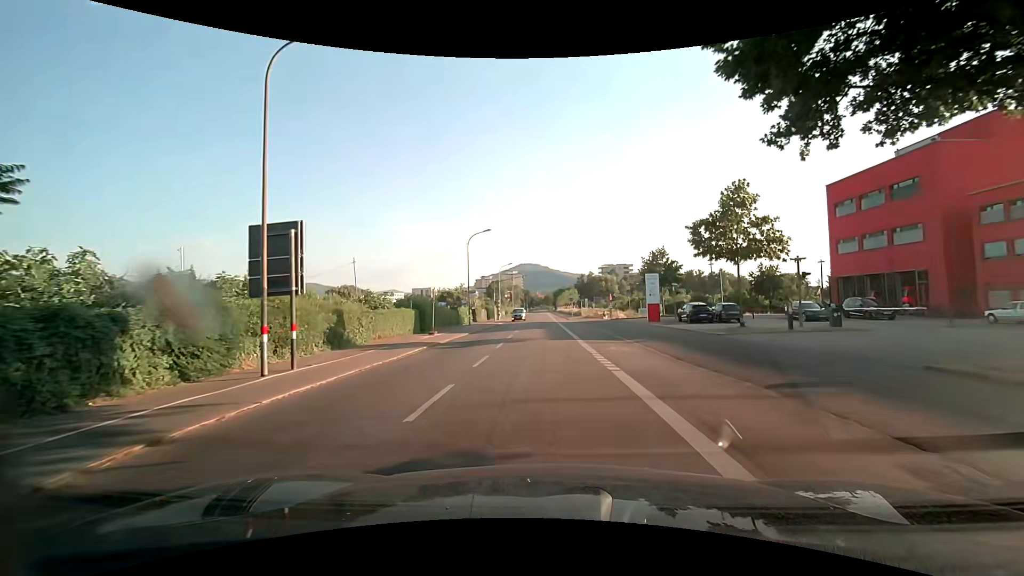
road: secondary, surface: asphalt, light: Day
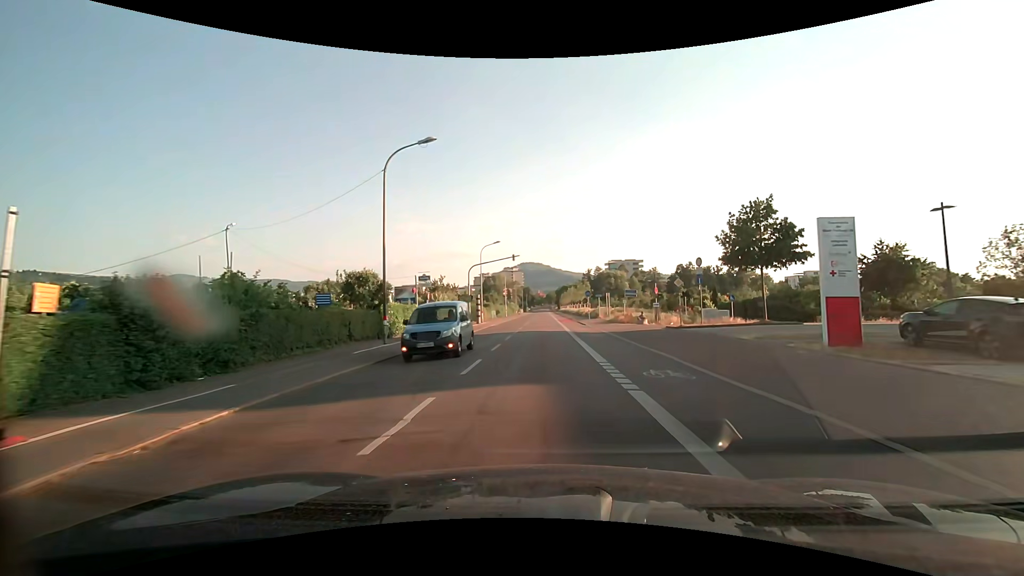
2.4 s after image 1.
(0.0, +25.7) m; 0°
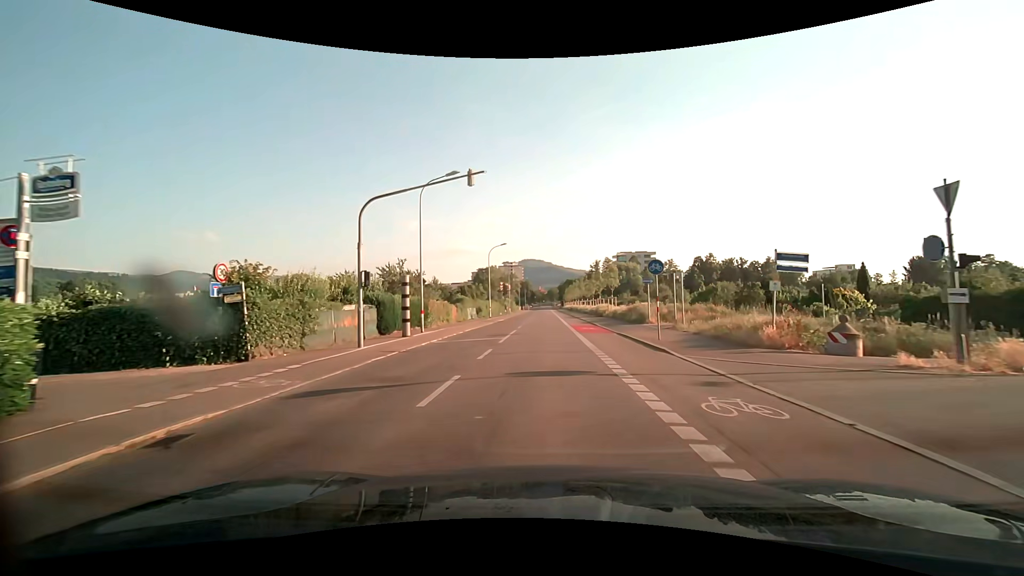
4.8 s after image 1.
(0.0, +28.1) m; 0°
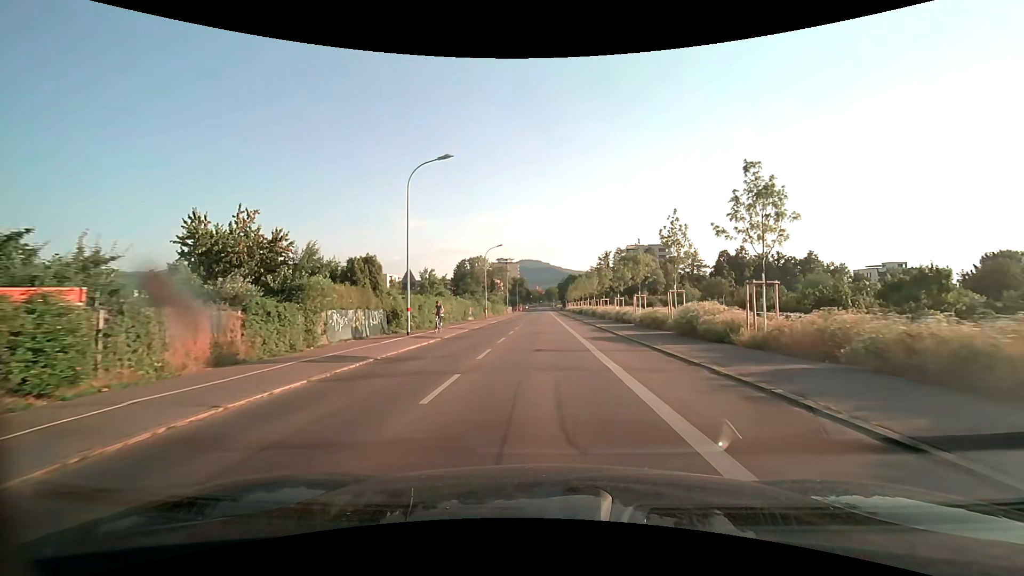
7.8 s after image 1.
(+0.1, +36.6) m; 0°
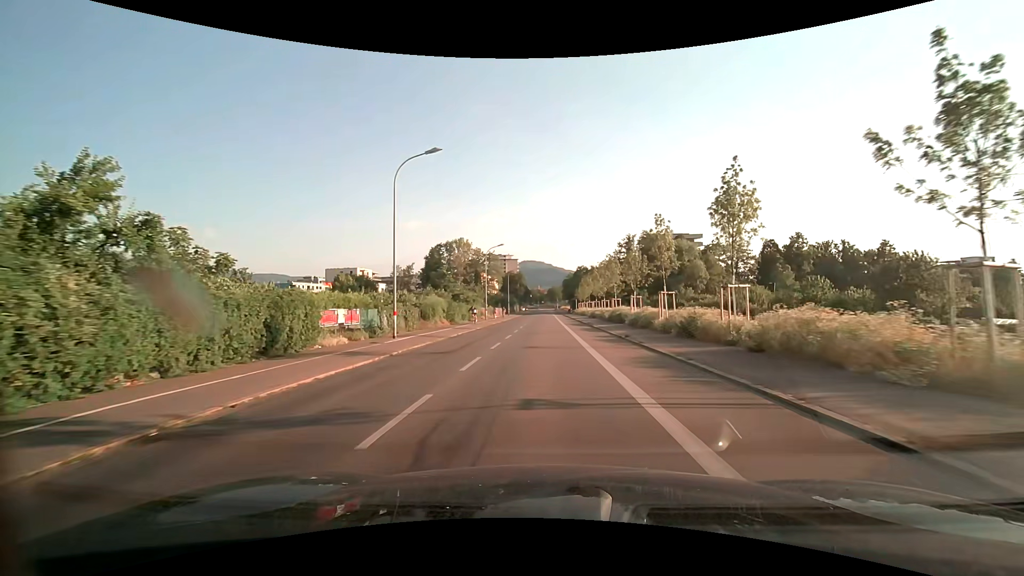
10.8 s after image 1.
(0.0, +38.3) m; 0°
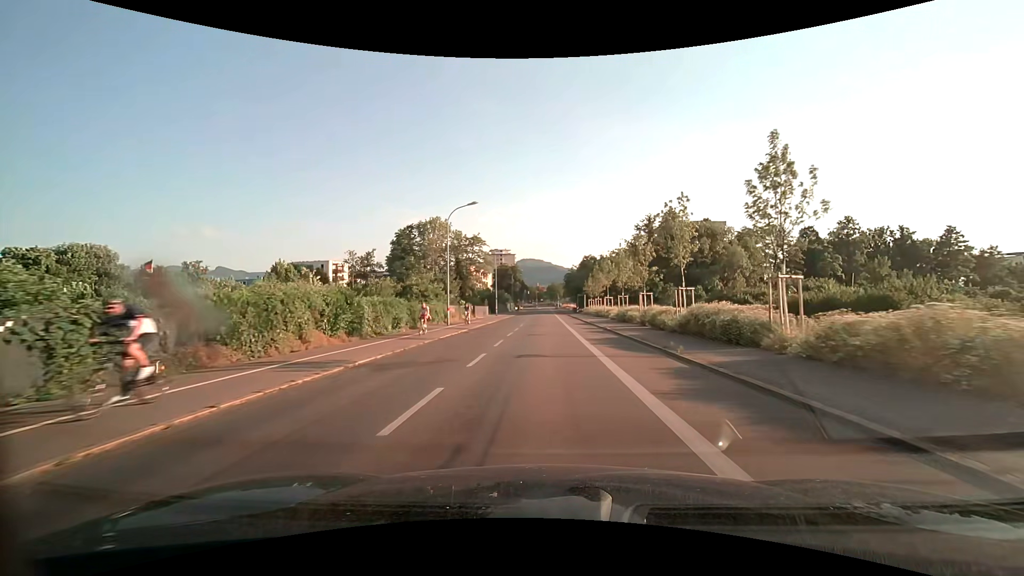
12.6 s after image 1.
(+0.1, +23.6) m; 0°
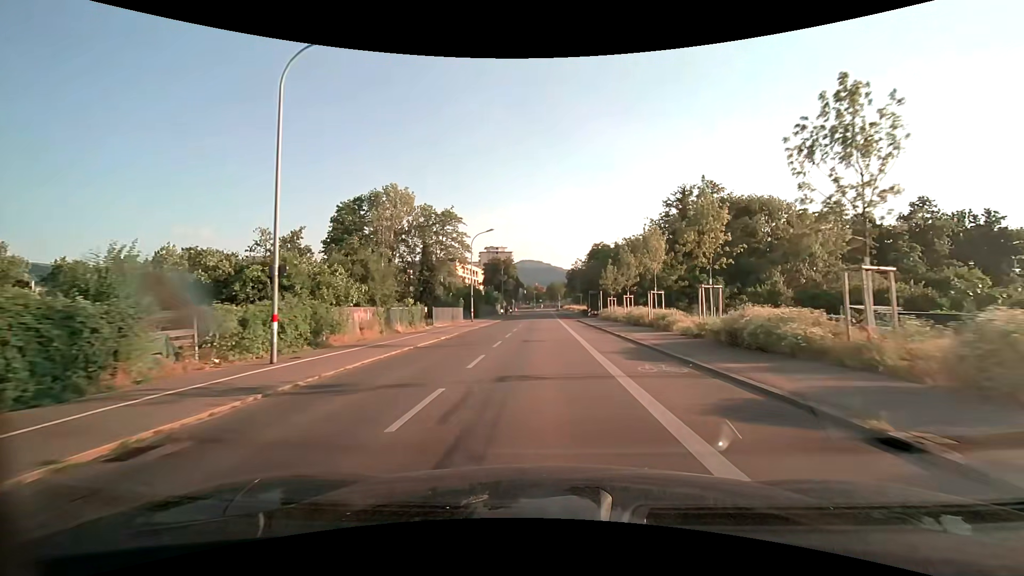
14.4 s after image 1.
(+0.1, +23.8) m; 0°
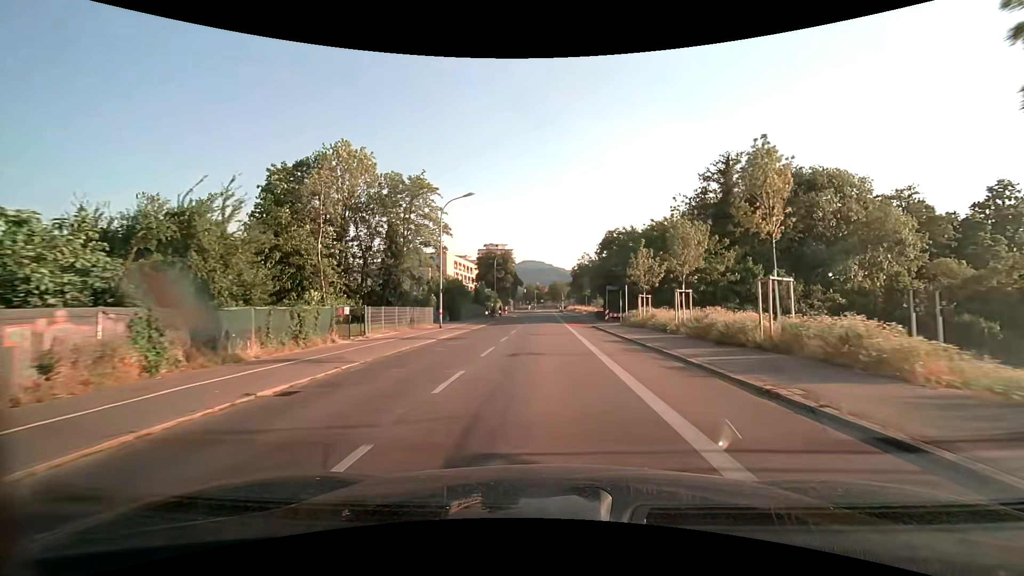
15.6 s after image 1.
(-0.1, +15.7) m; 0°
(0, +10) (0, +20) (0, +30) (0, +40) (0, +50) (0, +60) (0, +70) (0, +80) (0, +90) (0, +100) m
